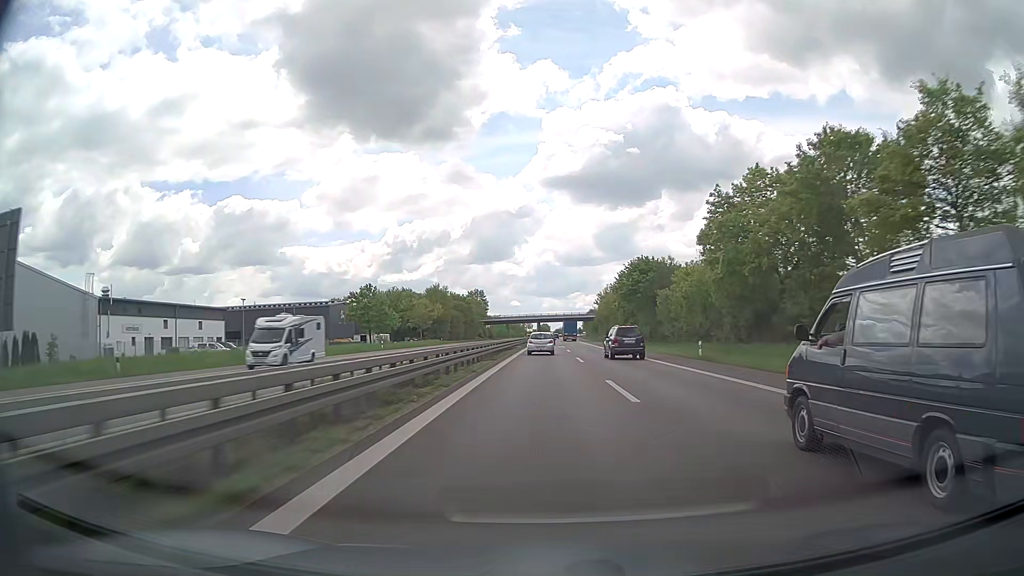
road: trunk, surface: asphalt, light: Day
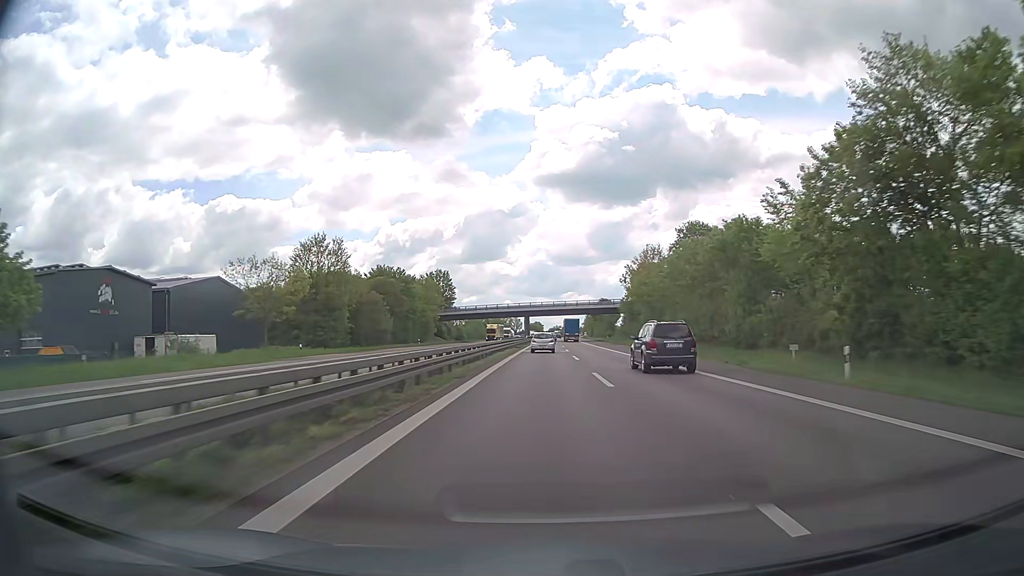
(+0.3, +70.8) m; +1°
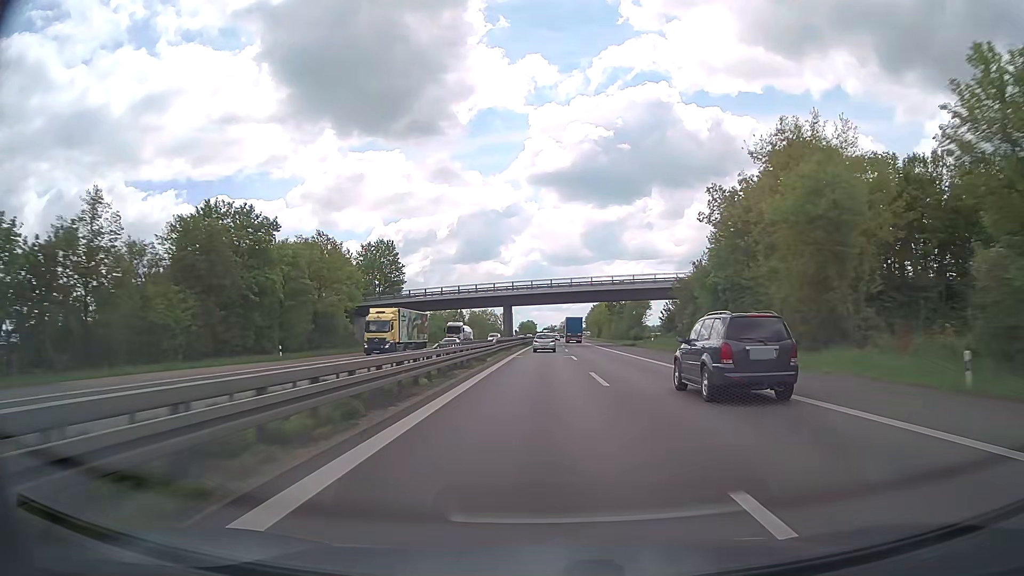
(+0.2, +54.0) m; +1°
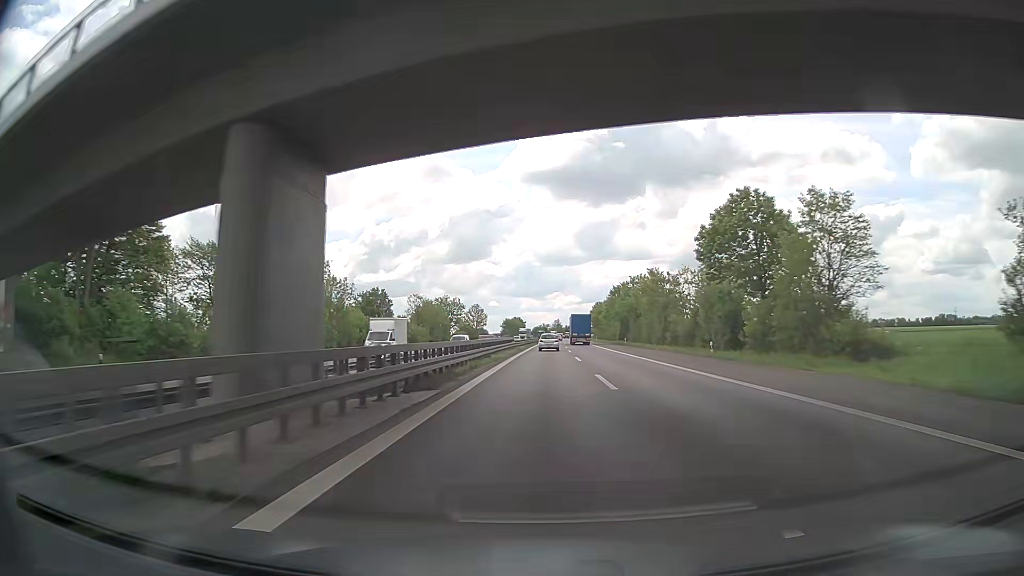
(+0.3, +73.8) m; +1°
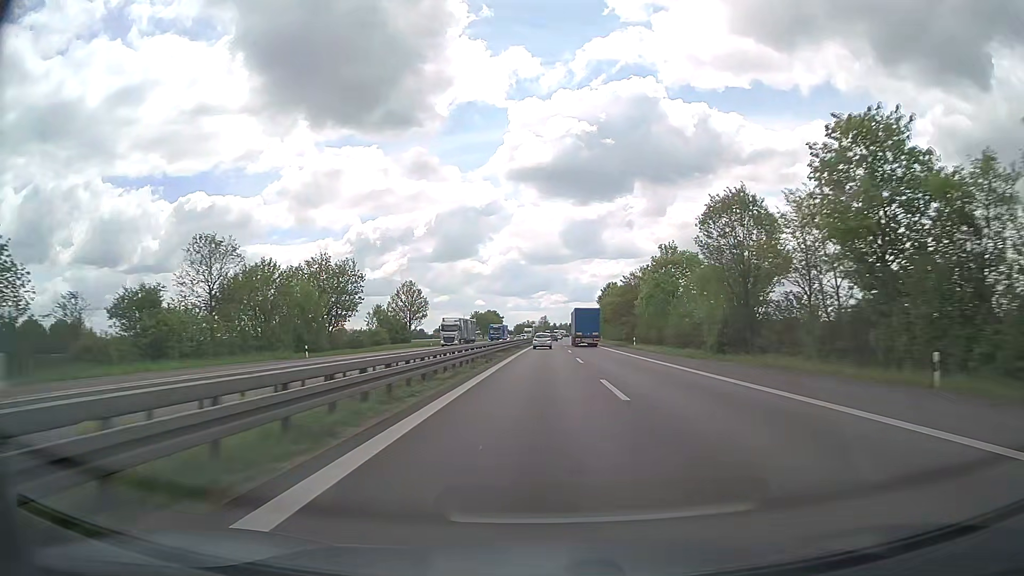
(+0.7, +75.4) m; +1°
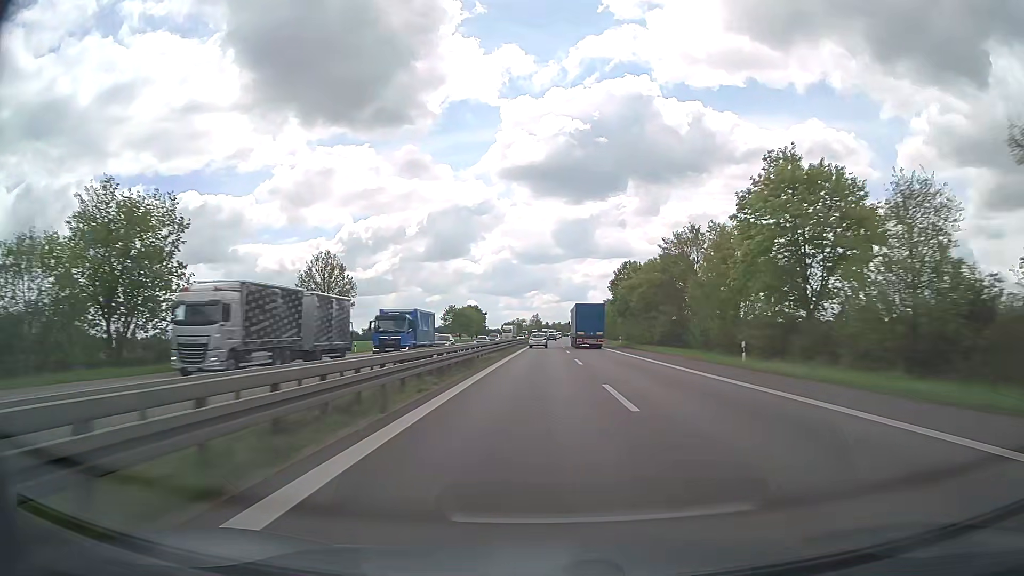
(+0.3, +38.3) m; +1°
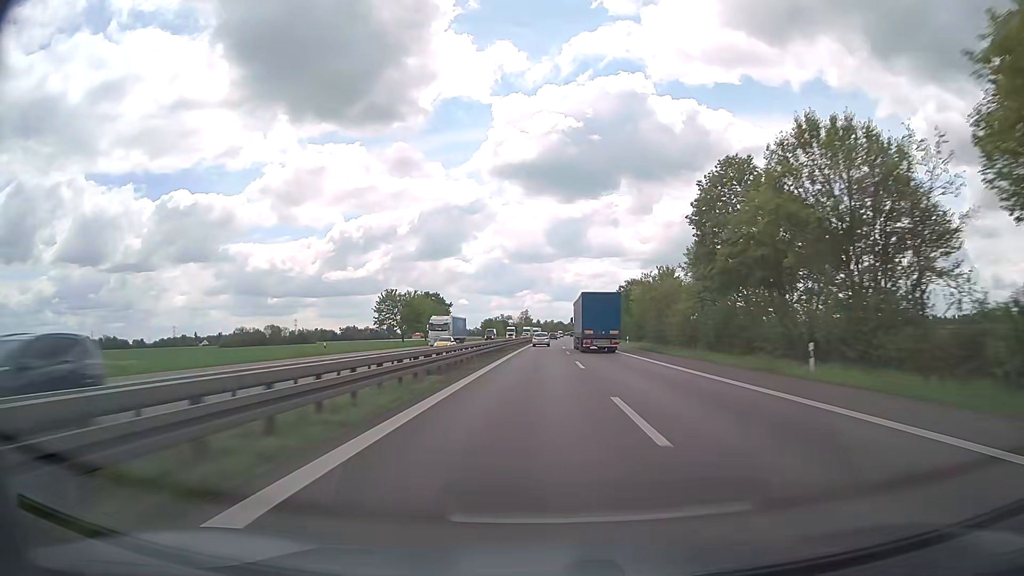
(+0.4, +58.0) m; +1°
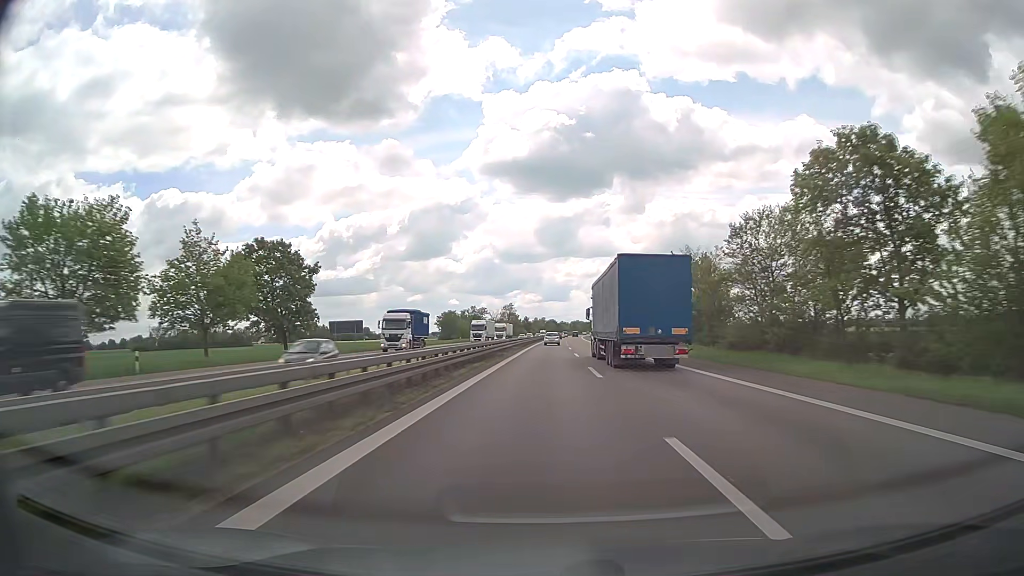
(+0.6, +78.1) m; +1°
(0, +10) (0, +20) (0, +30) (0, +40) (0, +50) (0, +60) (+1, +70) (+1, +80) (+1, +90) (+1, +100) m
